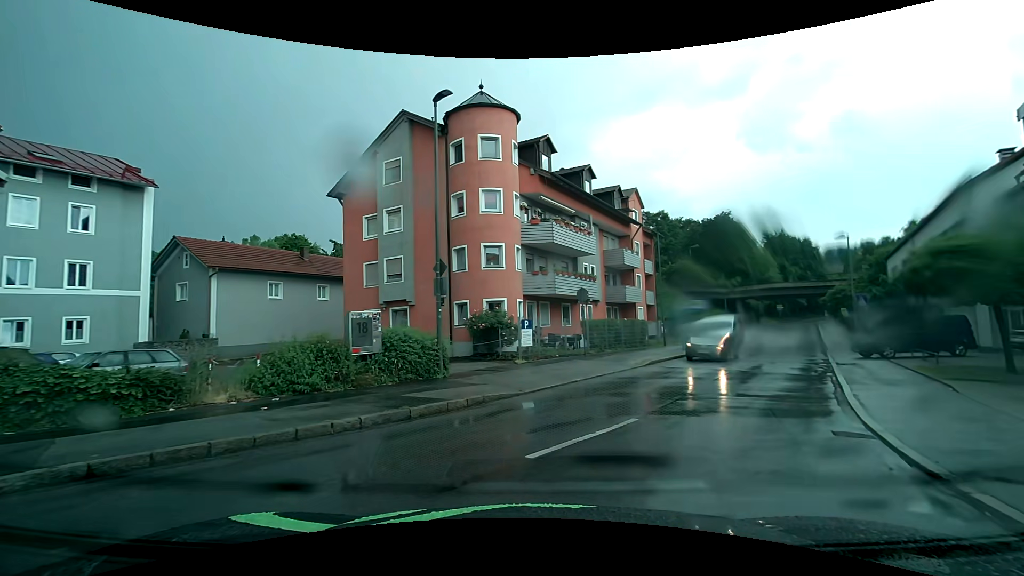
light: Day
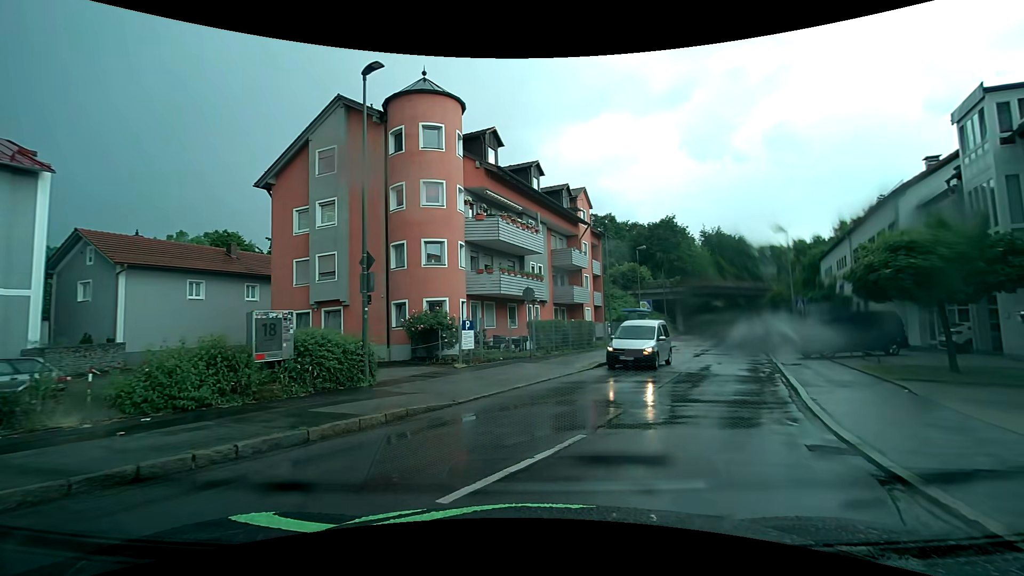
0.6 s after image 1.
(0.0, +1.4) m; +4°
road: unclassified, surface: asphalt
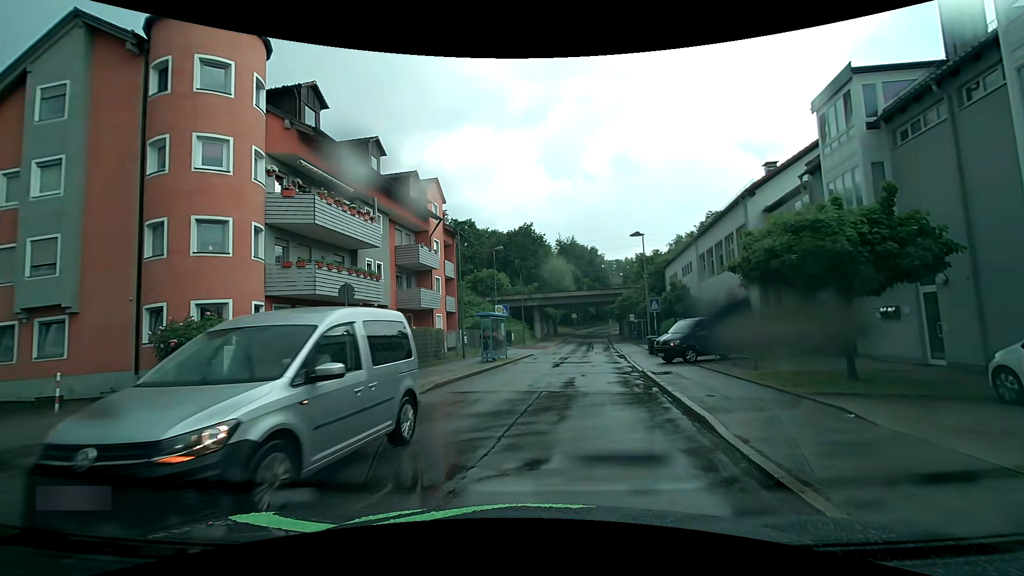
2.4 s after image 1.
(+0.7, +5.0) m; +15°
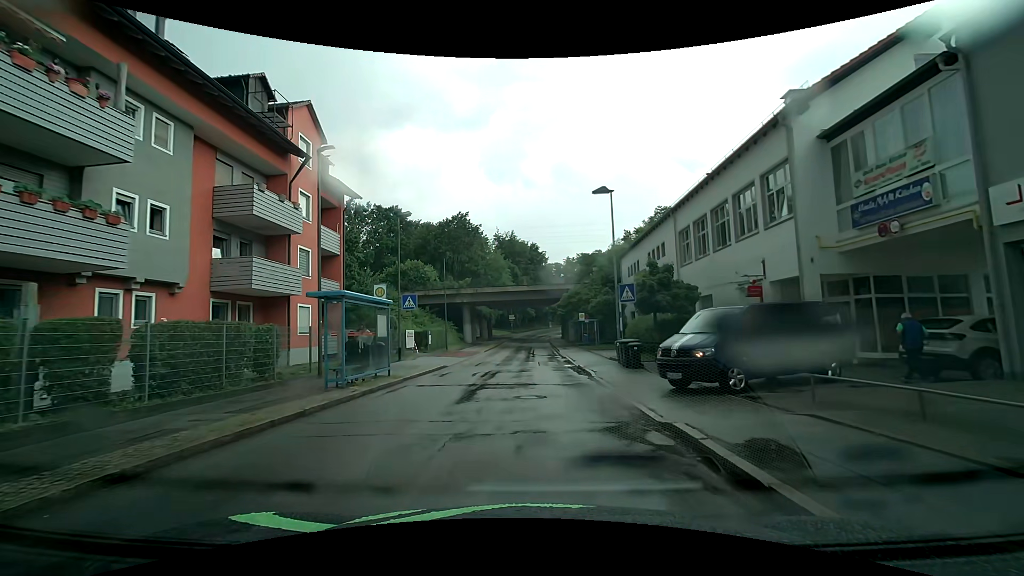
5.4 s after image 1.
(+1.0, +11.8) m; +8°
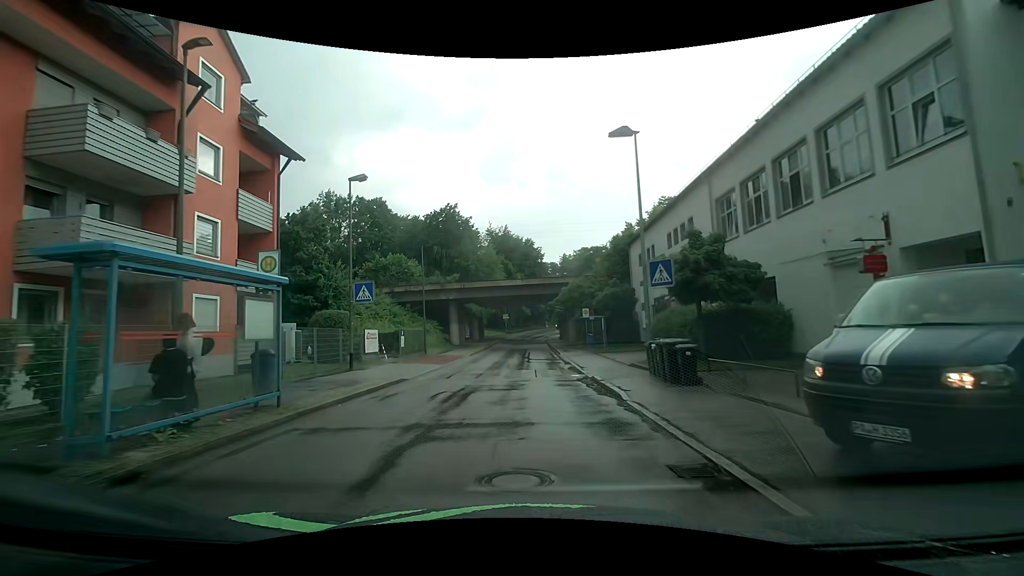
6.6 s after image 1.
(+0.1, +6.9) m; +1°
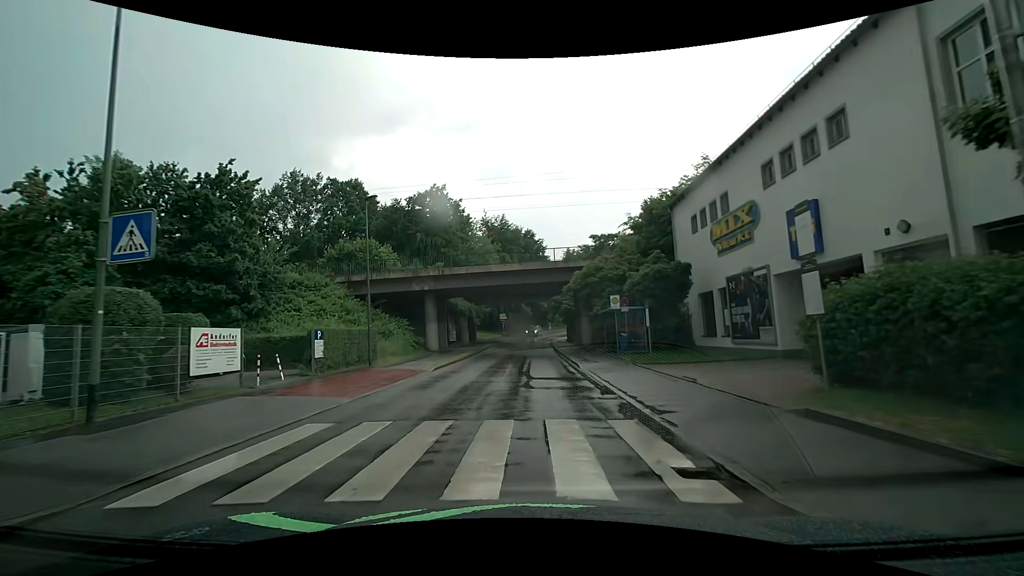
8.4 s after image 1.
(-0.2, +12.6) m; -1°
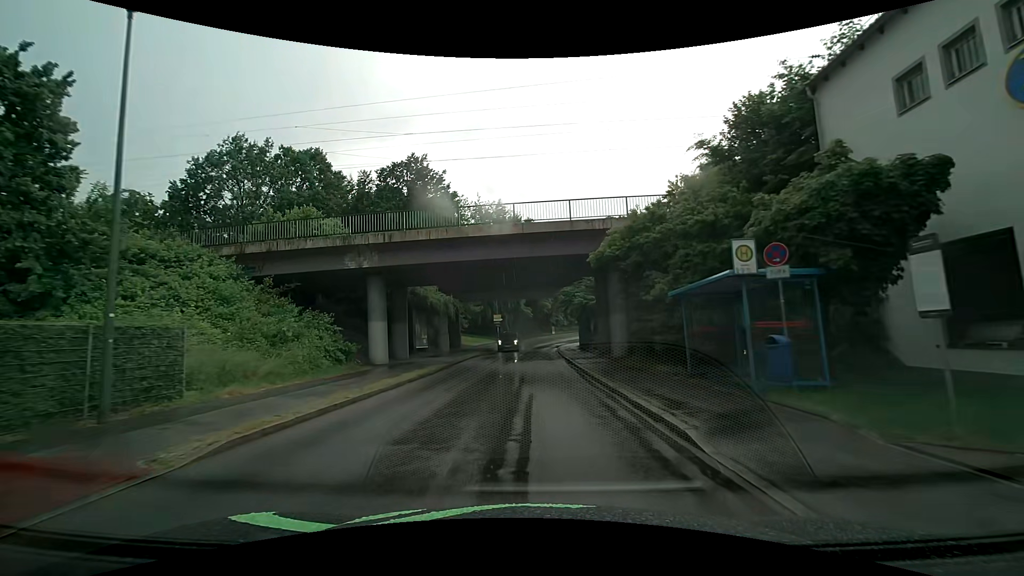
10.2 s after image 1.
(0.0, +14.6) m; 0°
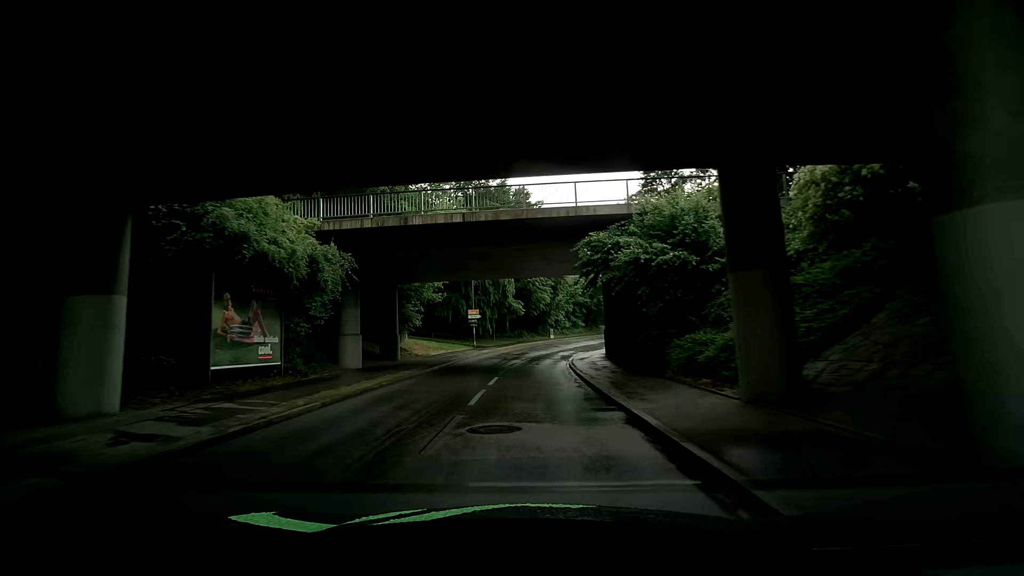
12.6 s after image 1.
(0.0, +21.4) m; 0°
